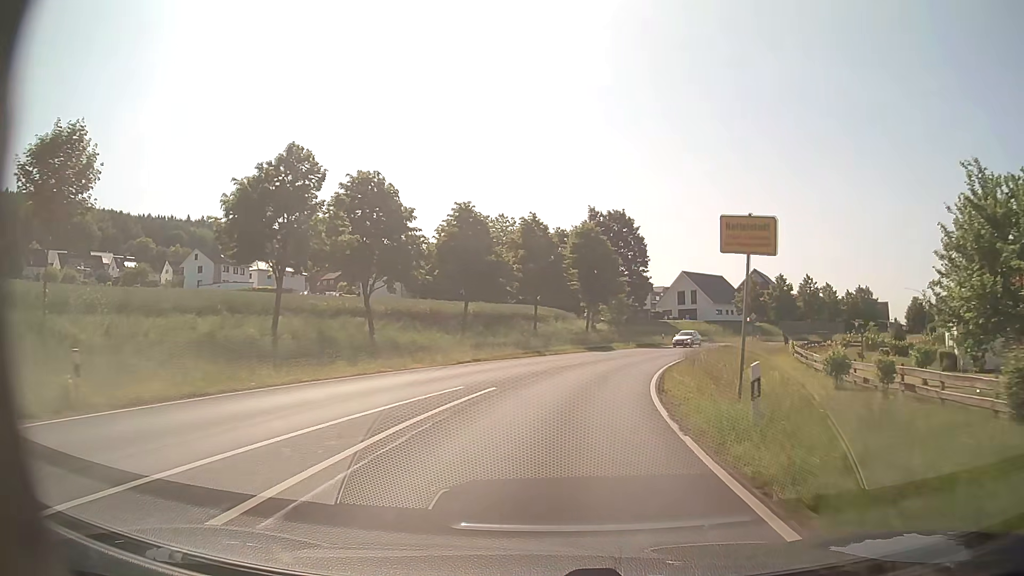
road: primary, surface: asphalt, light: Day
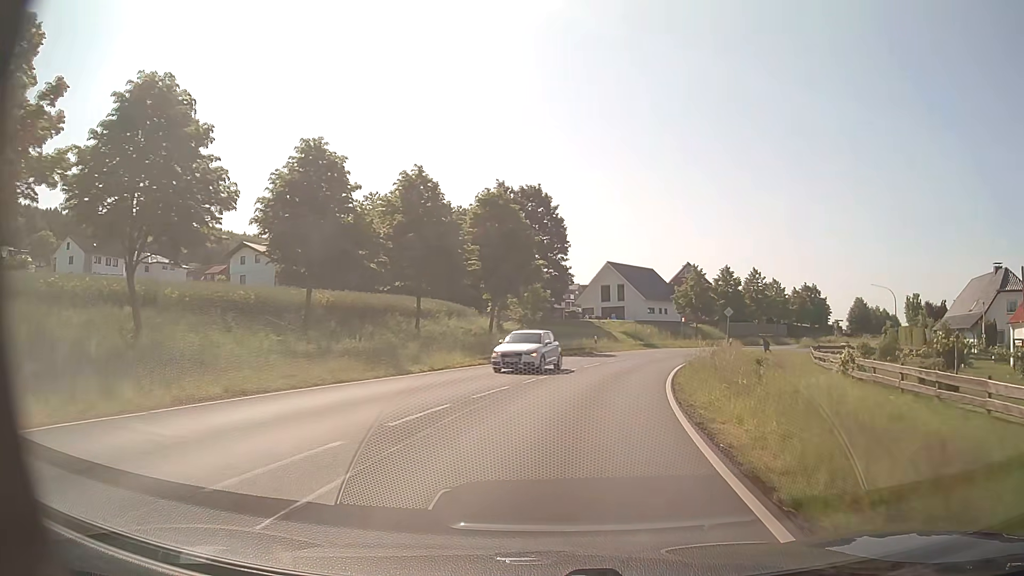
(+1.1, +17.3) m; +8°
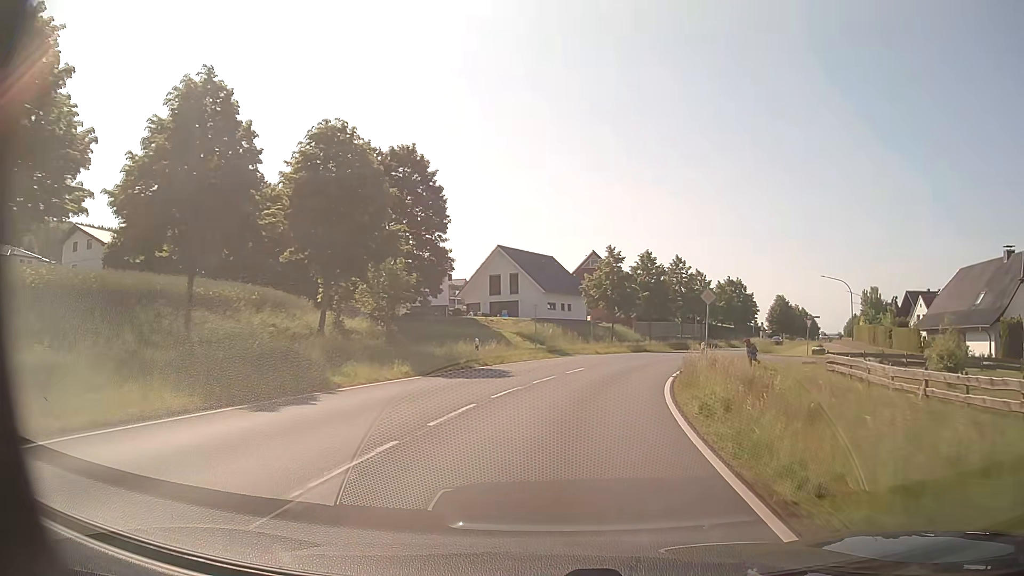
(+1.4, +17.3) m; +9°
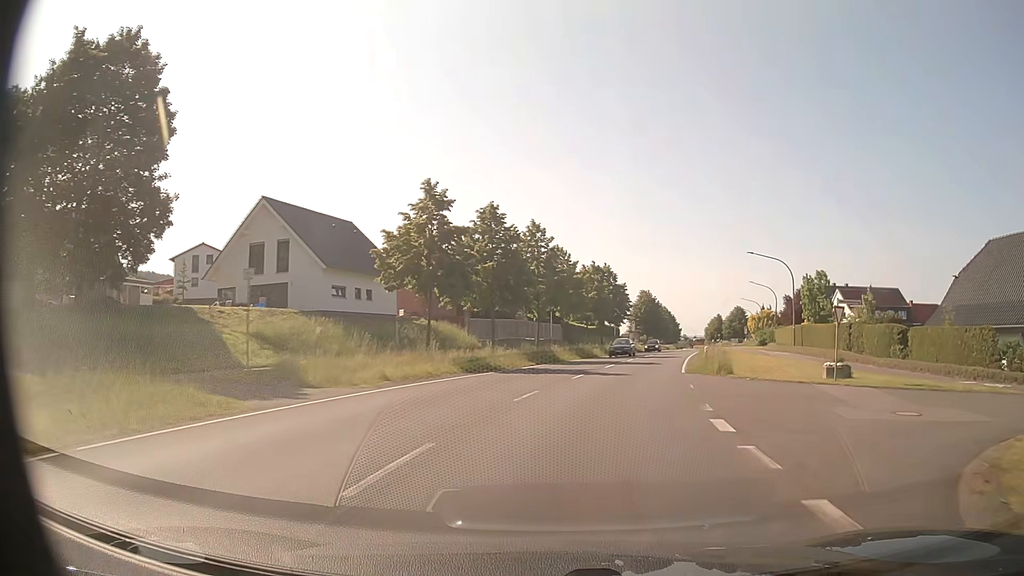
(+3.1, +25.8) m; +14°
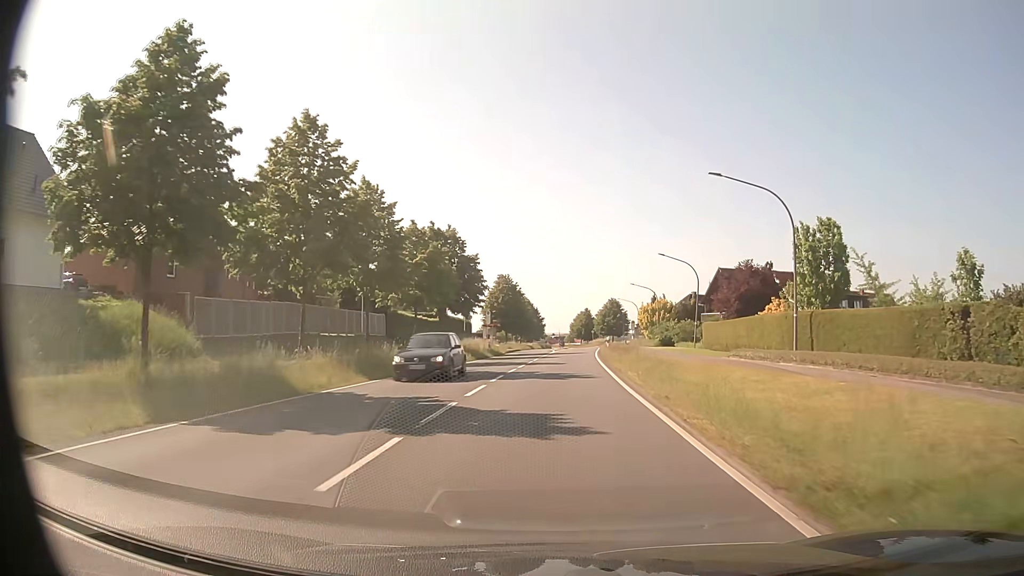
(+3.2, +26.2) m; +12°
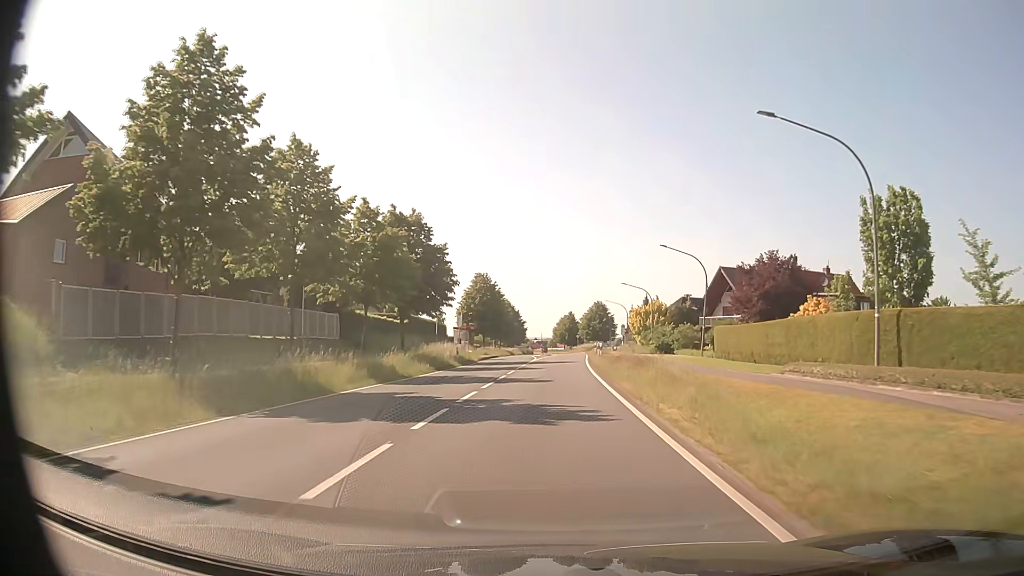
(+0.1, +9.0) m; +1°
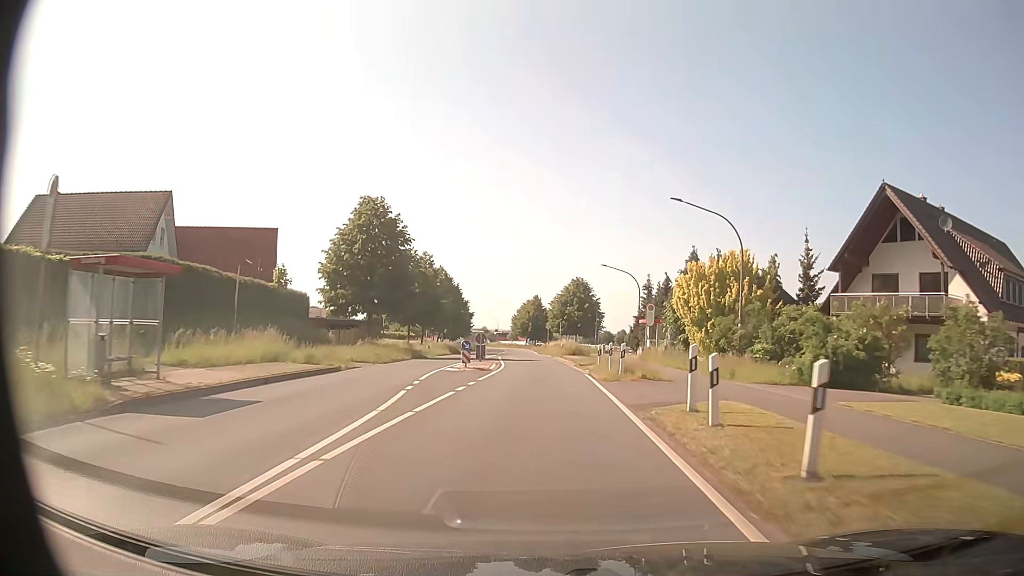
(+1.5, +46.6) m; +3°
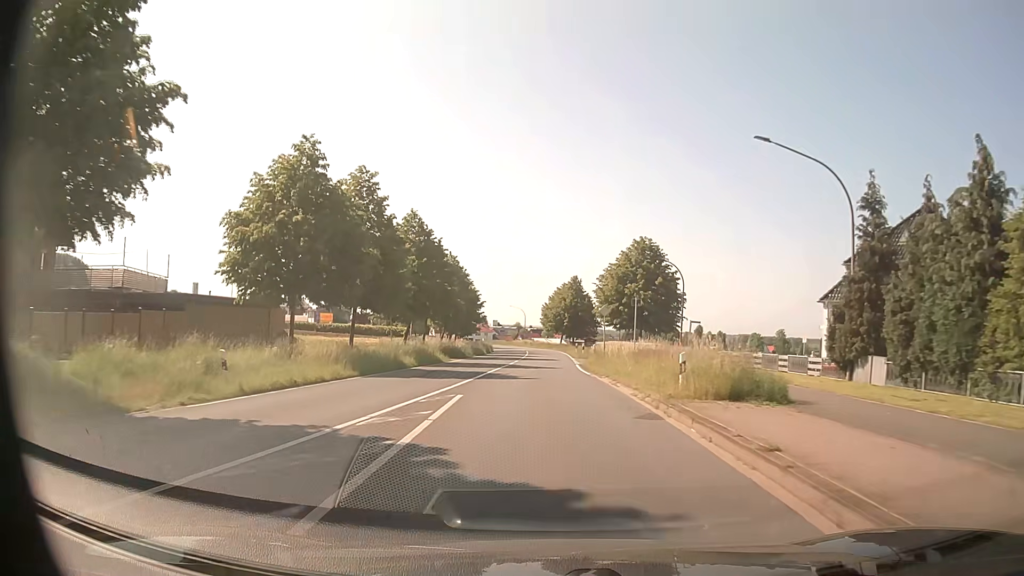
(-0.9, +38.2) m; -3°
(0, +10) (0, +20) (0, +30) (0, +40) (0, +50) (0, +60) (0, +70) (0, +80) (-1, +90) (-2, +100) m
